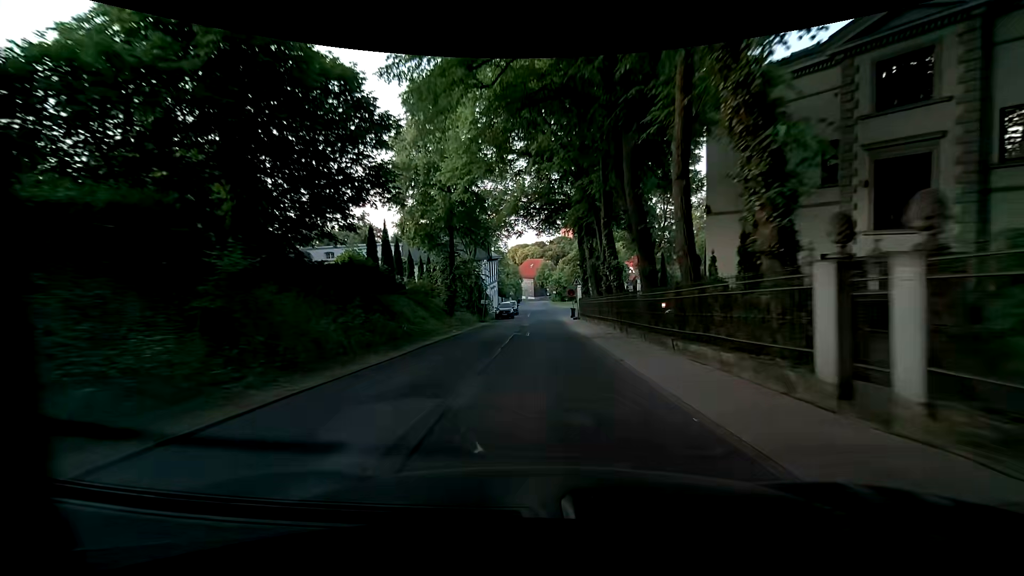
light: Day
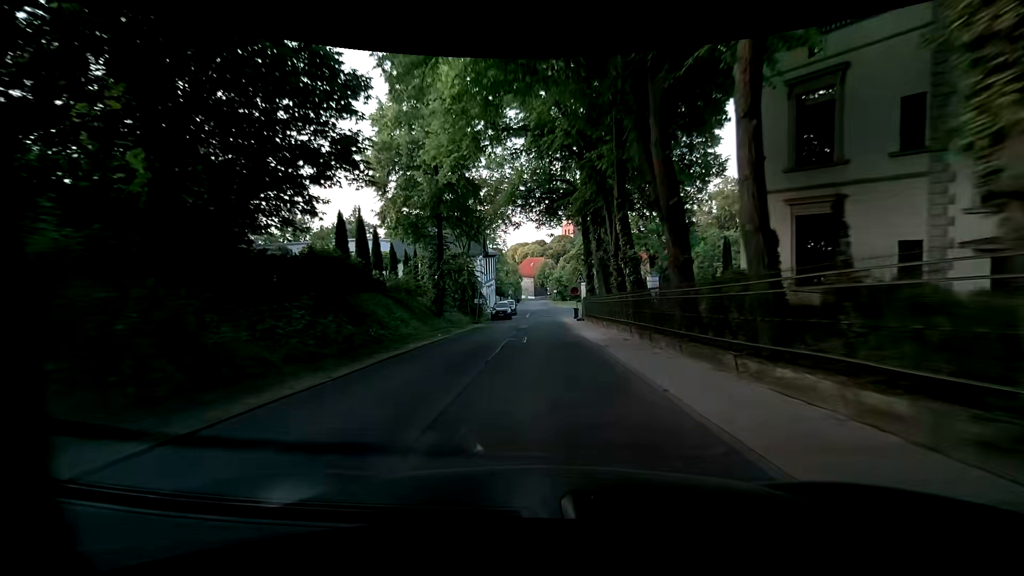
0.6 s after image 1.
(0.0, +4.1) m; +1°
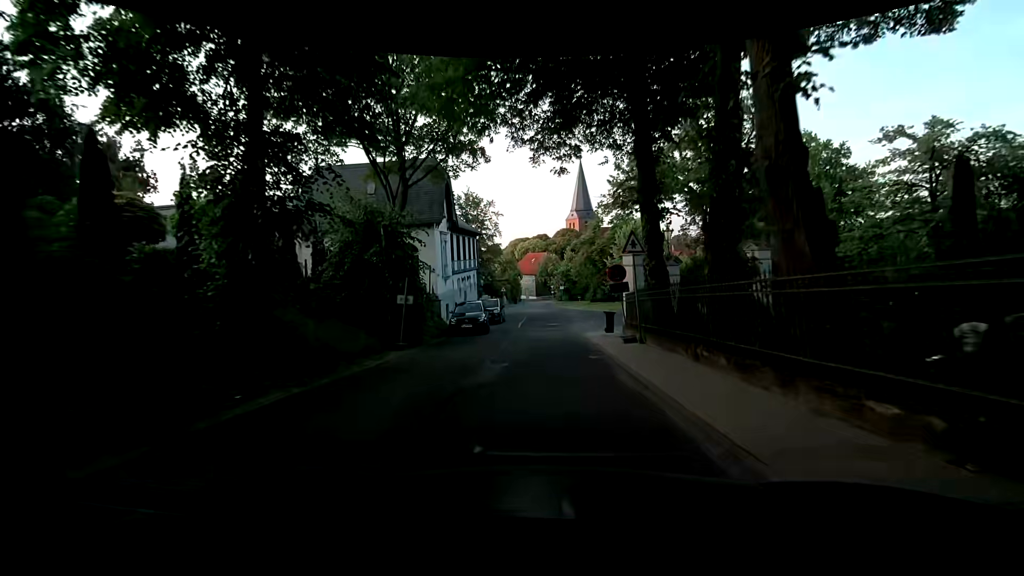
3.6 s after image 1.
(-0.2, +20.3) m; 0°
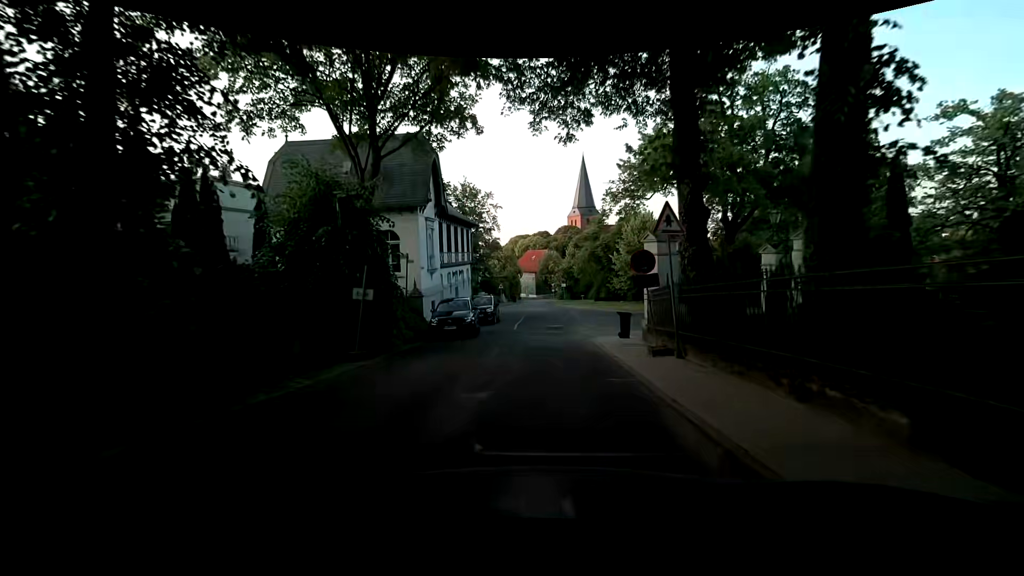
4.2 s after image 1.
(-0.1, +4.1) m; -2°
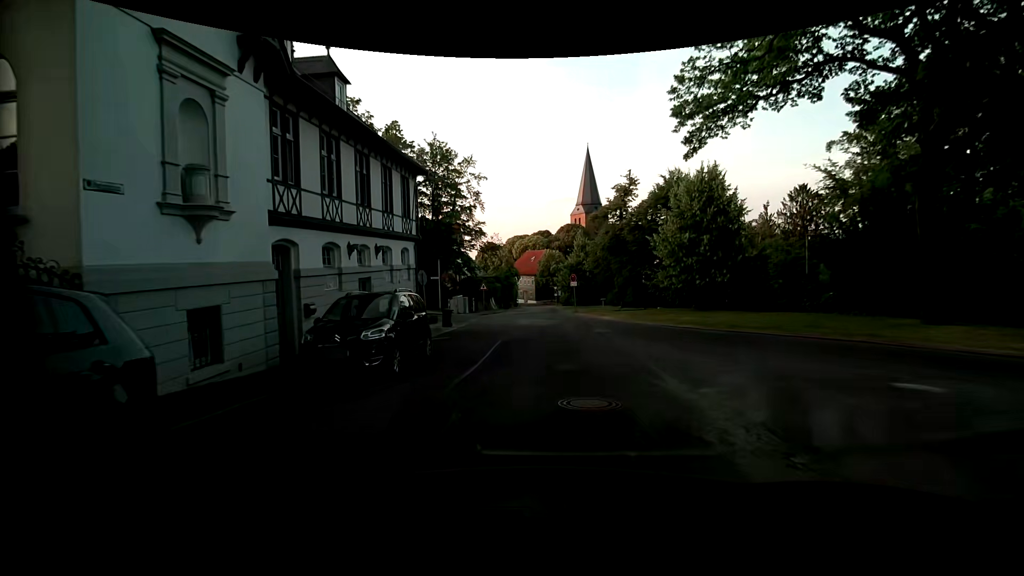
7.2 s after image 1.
(+0.3, +18.7) m; 0°
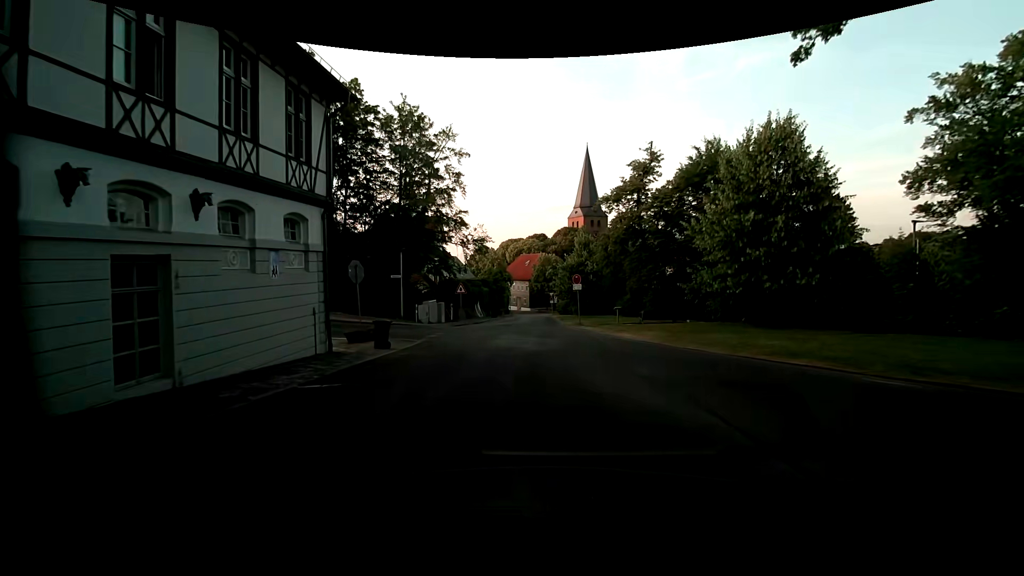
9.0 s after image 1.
(+0.1, +9.7) m; -1°
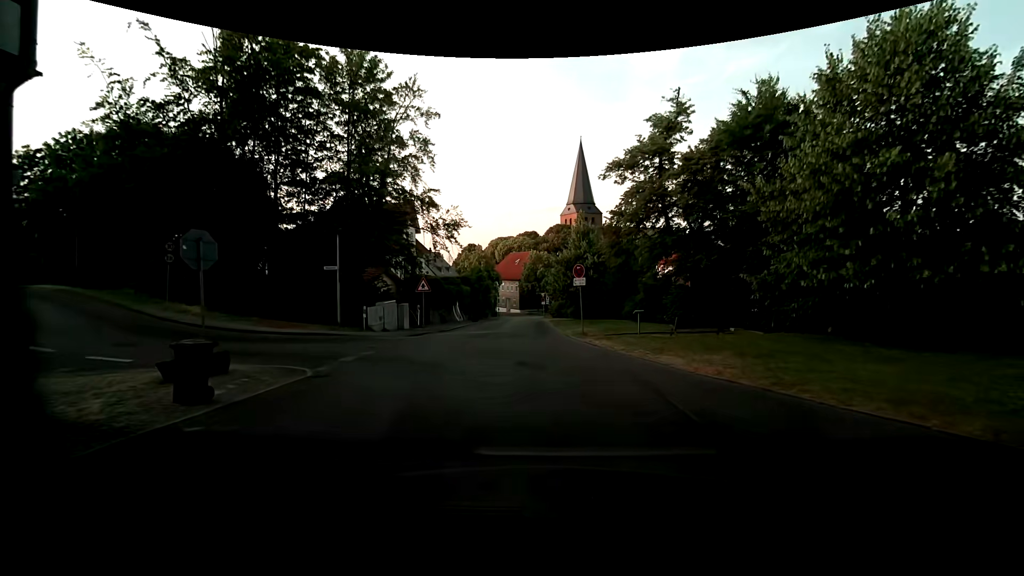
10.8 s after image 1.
(+0.4, +8.4) m; +2°
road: residential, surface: asphalt
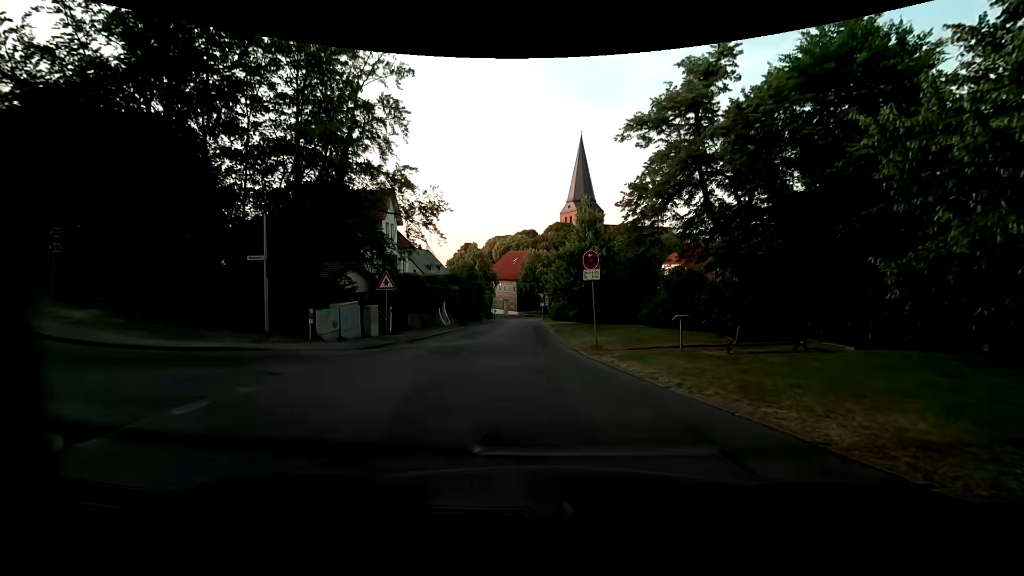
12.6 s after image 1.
(+0.1, +5.8) m; +2°
